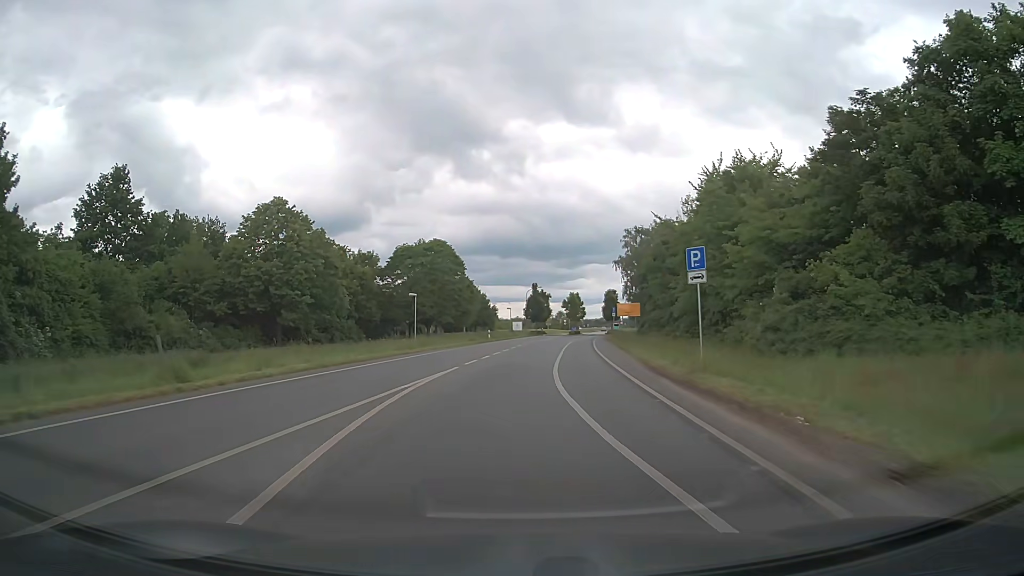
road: tertiary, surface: asphalt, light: Day
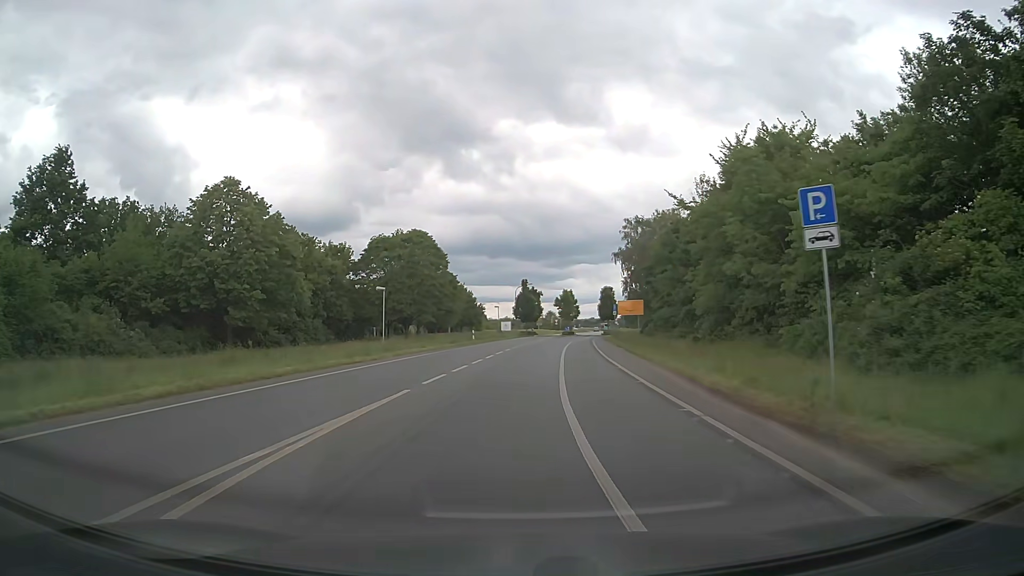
(+0.1, +8.4) m; +1°
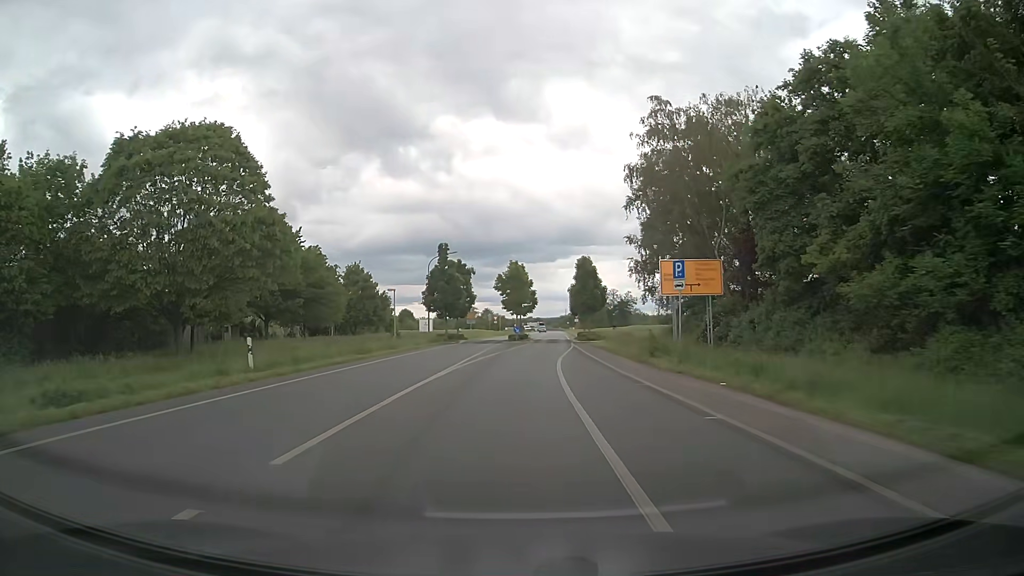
(+1.8, +41.4) m; +5°
(0, +10) (0, +20) (+1, +30) (+2, +40) (+2, +50) (+3, +60) (+4, +70) (+4, +80) (+5, +90) (+5, +100) m
